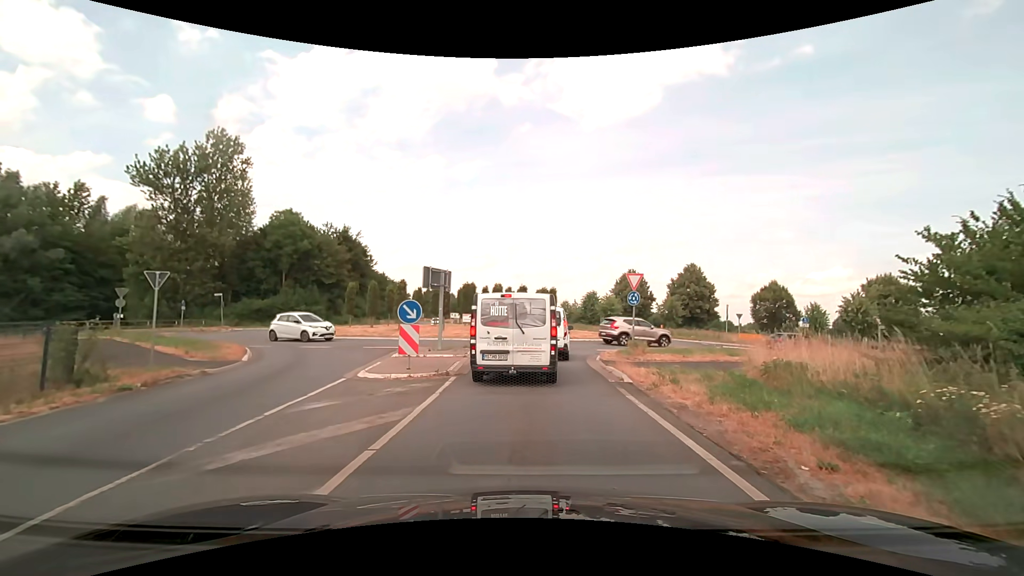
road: secondary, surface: asphalt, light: Day
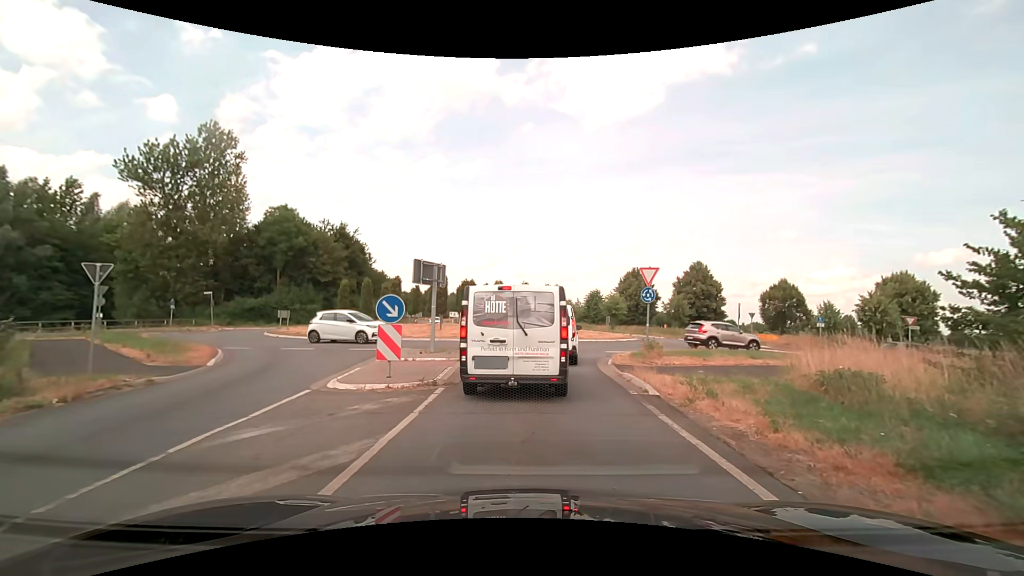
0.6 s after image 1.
(0.0, +2.0) m; -1°
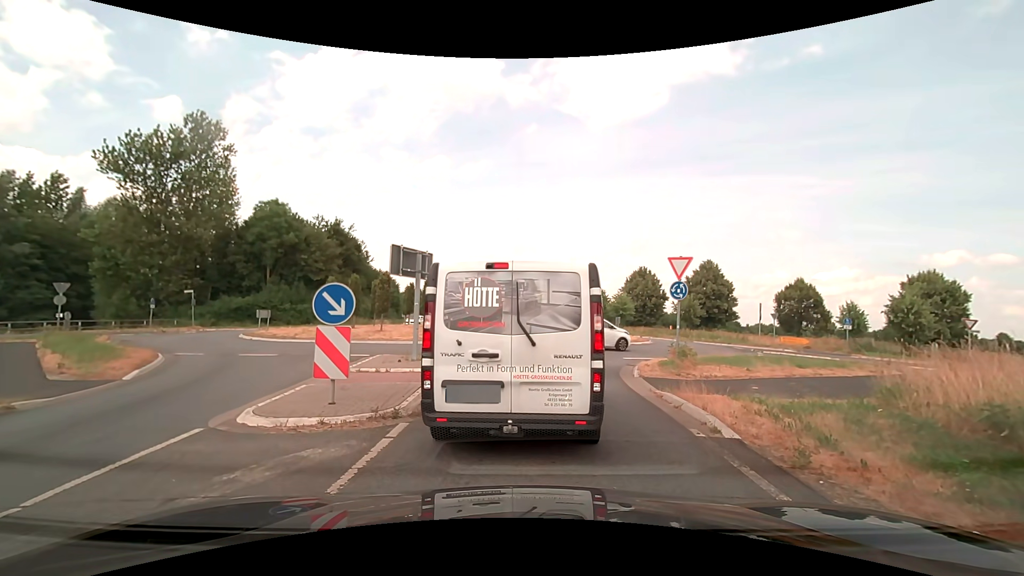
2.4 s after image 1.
(0.0, +3.2) m; -1°
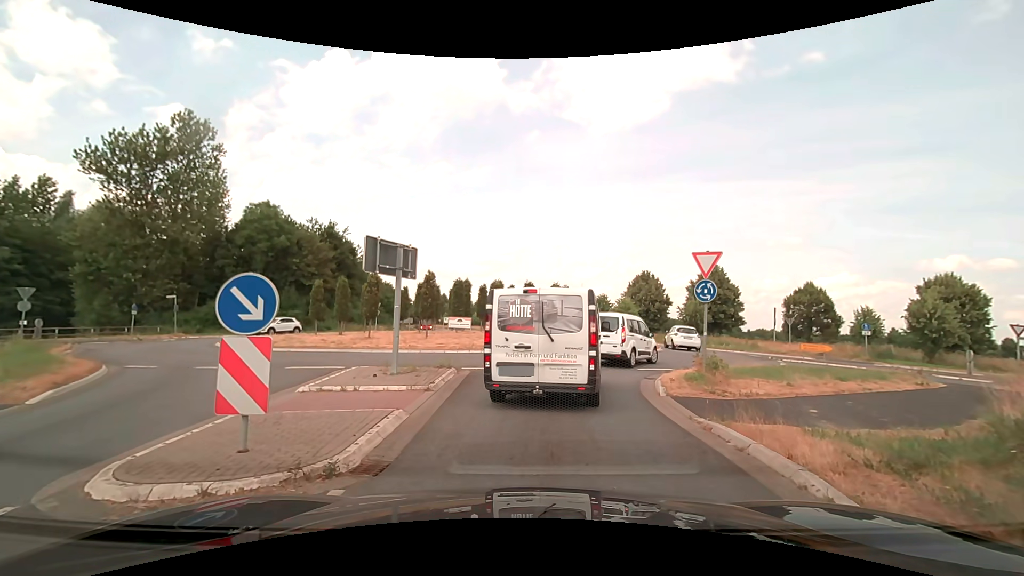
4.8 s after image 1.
(0.0, +2.5) m; +1°
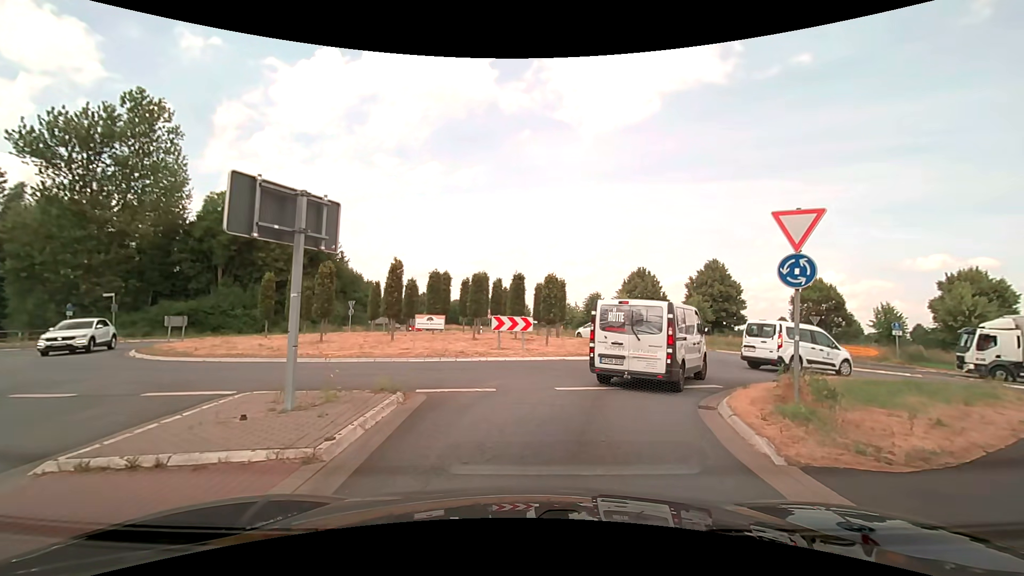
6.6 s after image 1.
(+0.1, +5.1) m; +2°
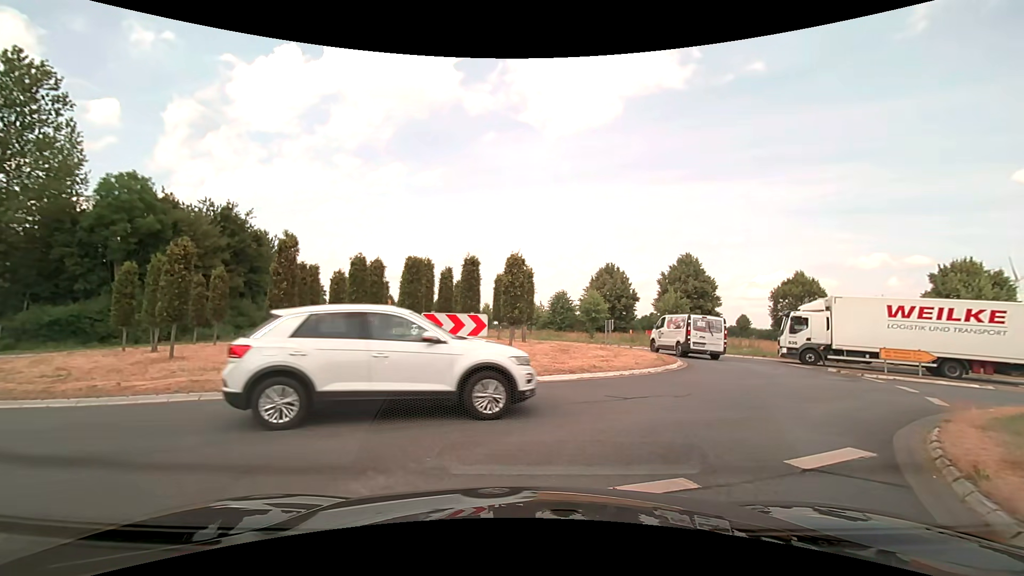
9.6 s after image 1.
(+0.2, +6.6) m; +3°
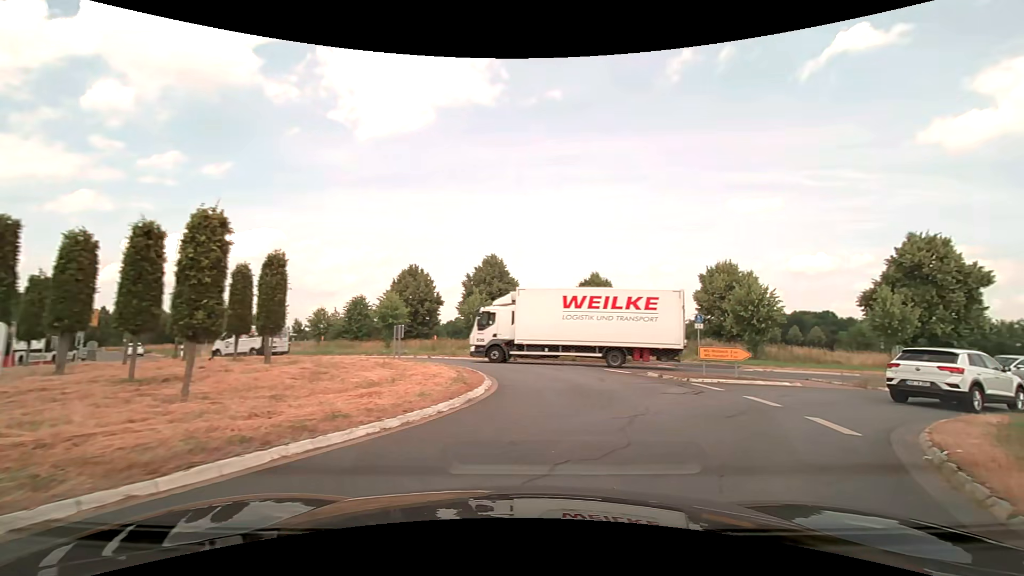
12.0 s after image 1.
(+1.1, +6.5) m; +22°
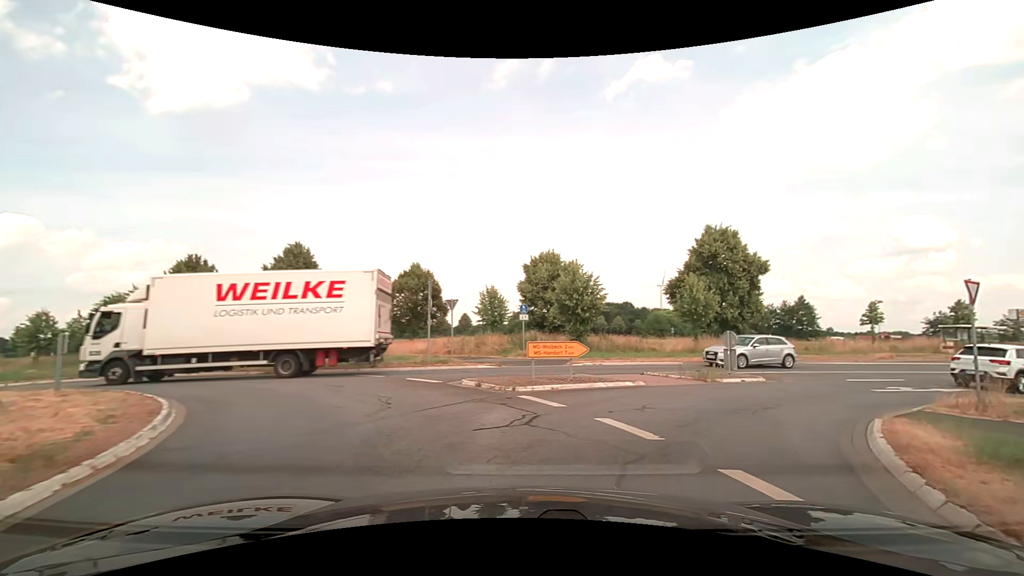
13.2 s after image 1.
(+1.0, +5.5) m; +19°
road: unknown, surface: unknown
(+3, +10) (+10, +16) (+19, +21) (+28, +24) (+38, +26) (+48, +28) (+58, +28) (+68, +28) (+78, +28) (+88, +26) m
